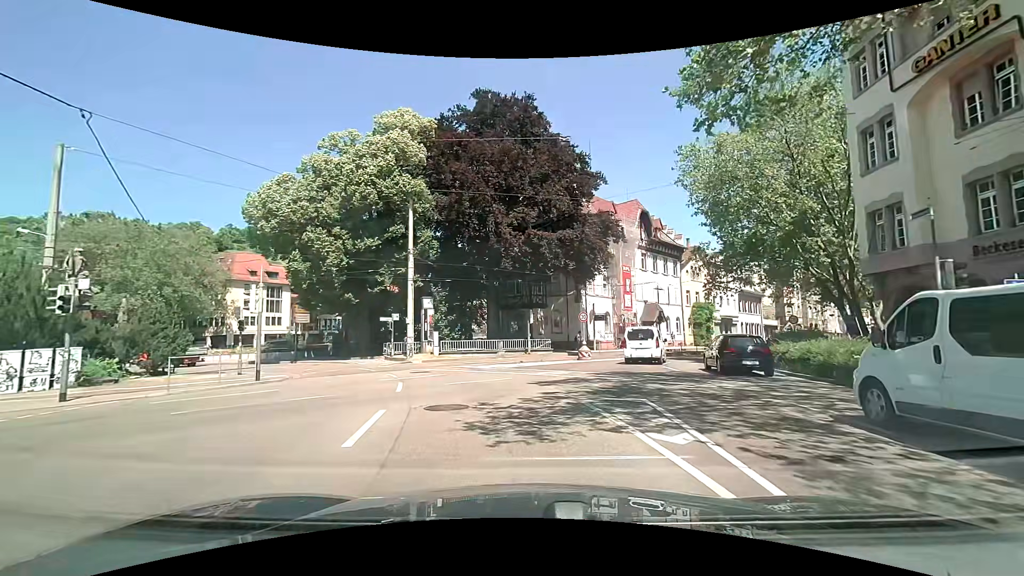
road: primary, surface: asphalt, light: Day
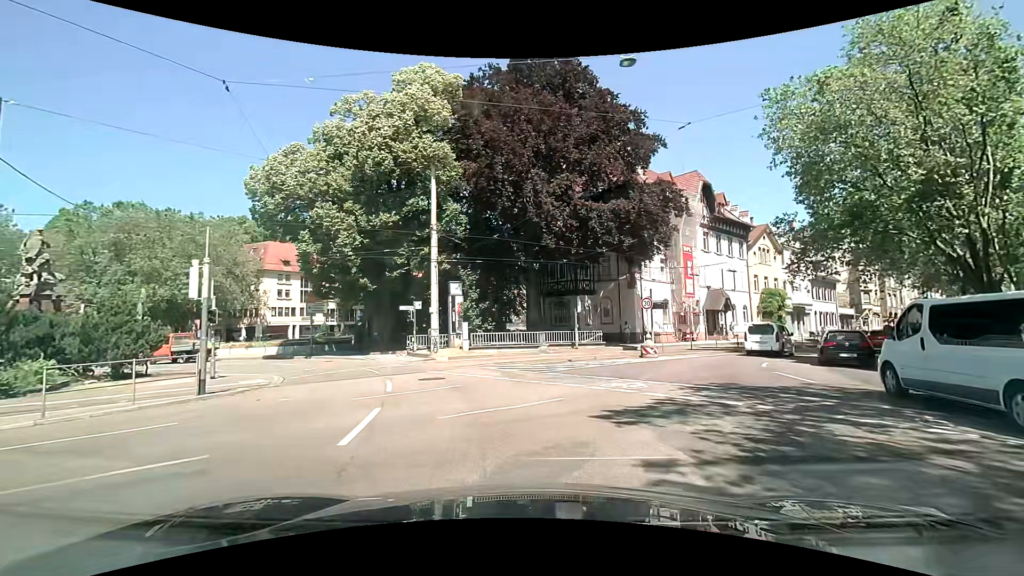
(-0.2, +6.0) m; -5°
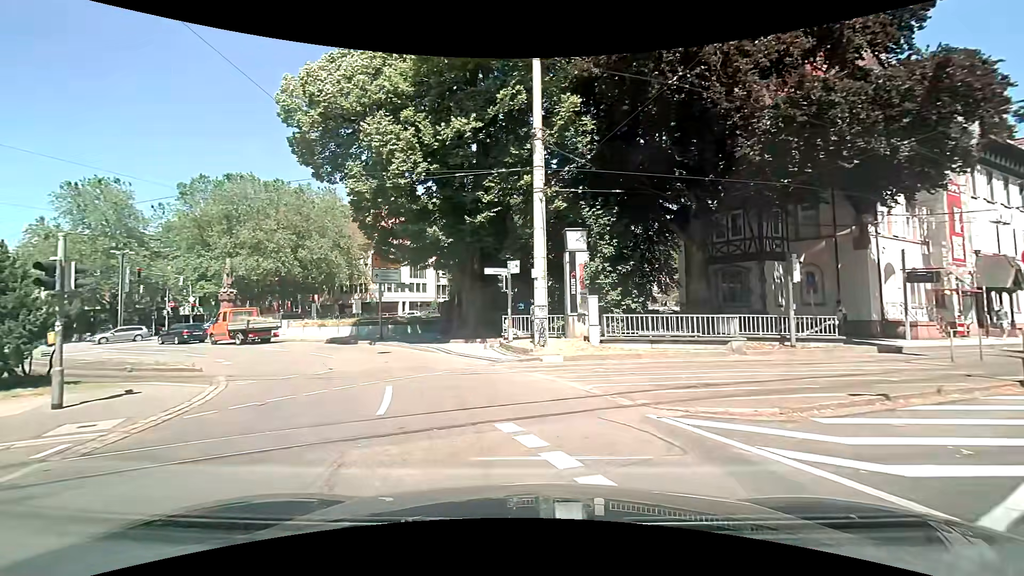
(-1.3, +12.2) m; -15°
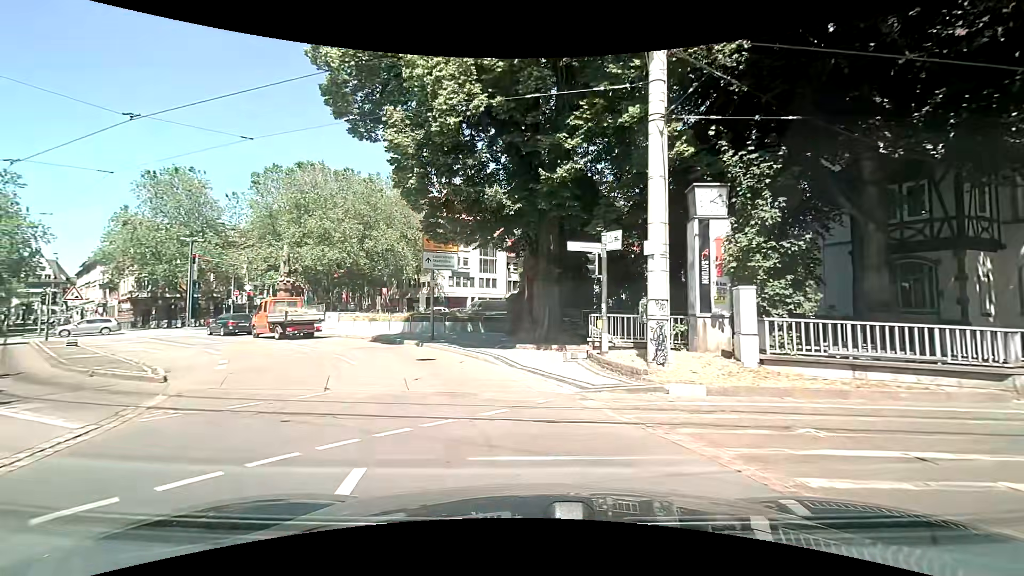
(-0.3, +6.0) m; -6°
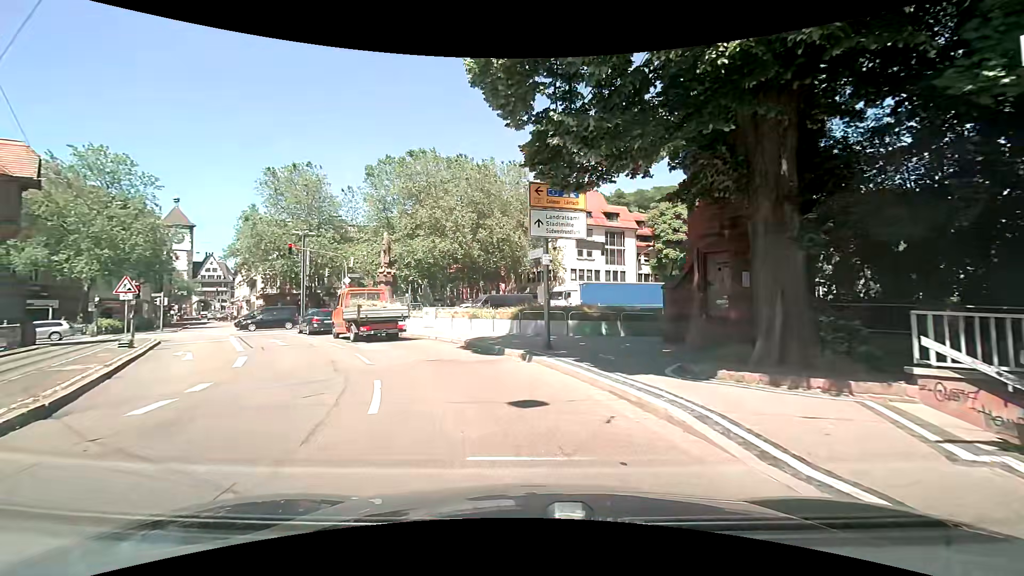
(-1.0, +8.1) m; -16°
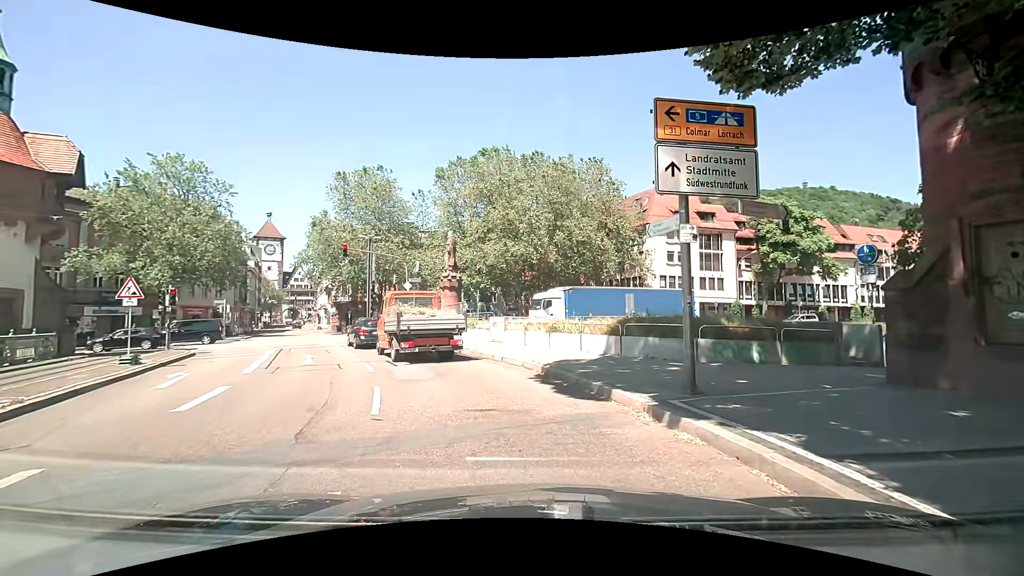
(-0.4, +5.6) m; -8°
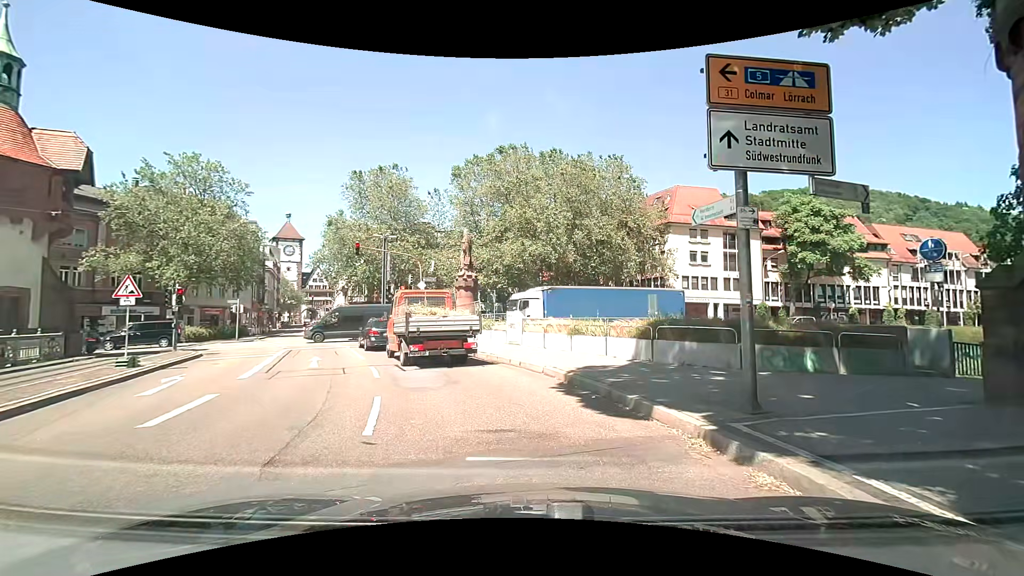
(0.0, +1.3) m; 0°
